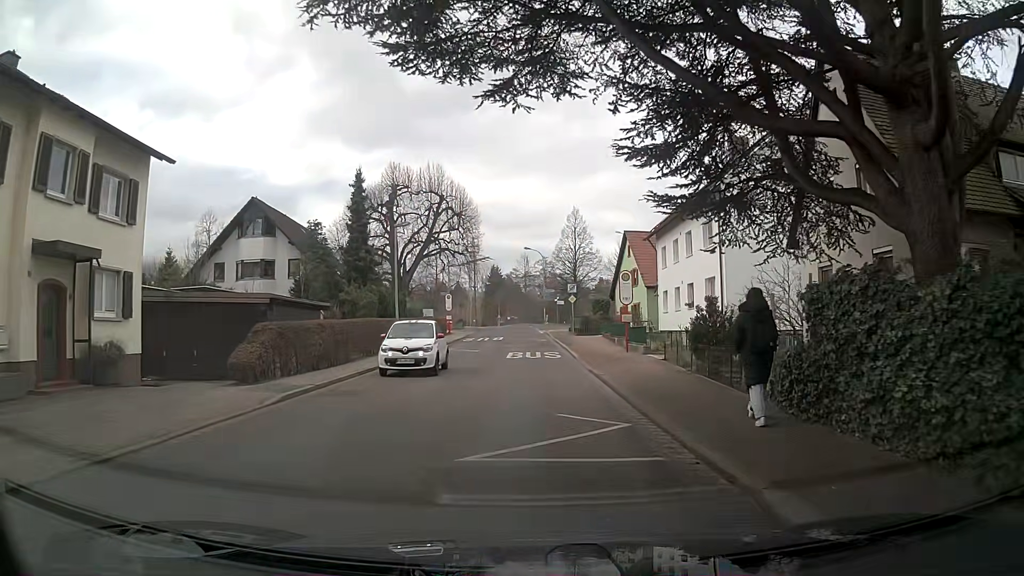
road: tertiary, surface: asphalt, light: Day
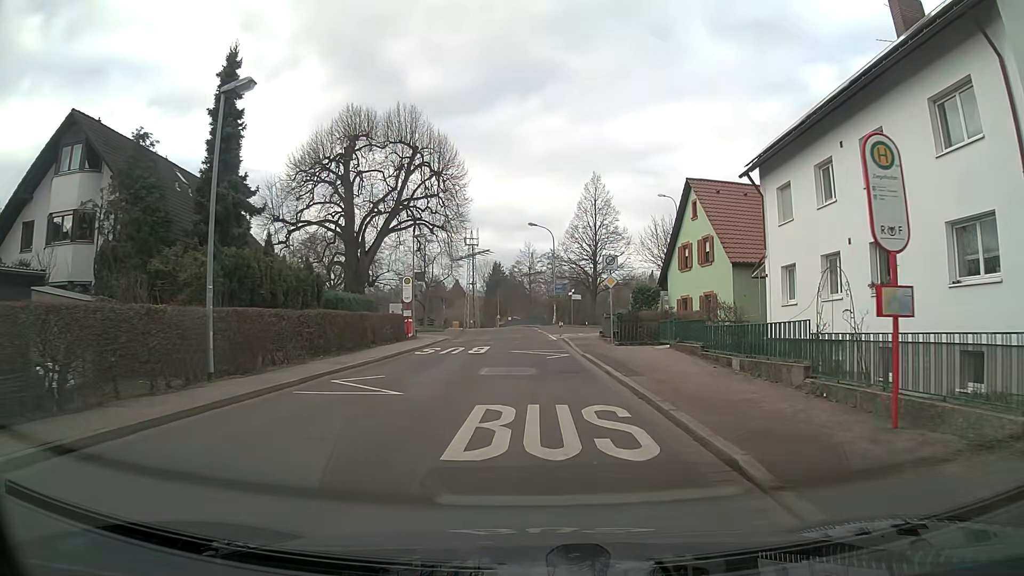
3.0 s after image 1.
(-0.1, +20.6) m; -2°
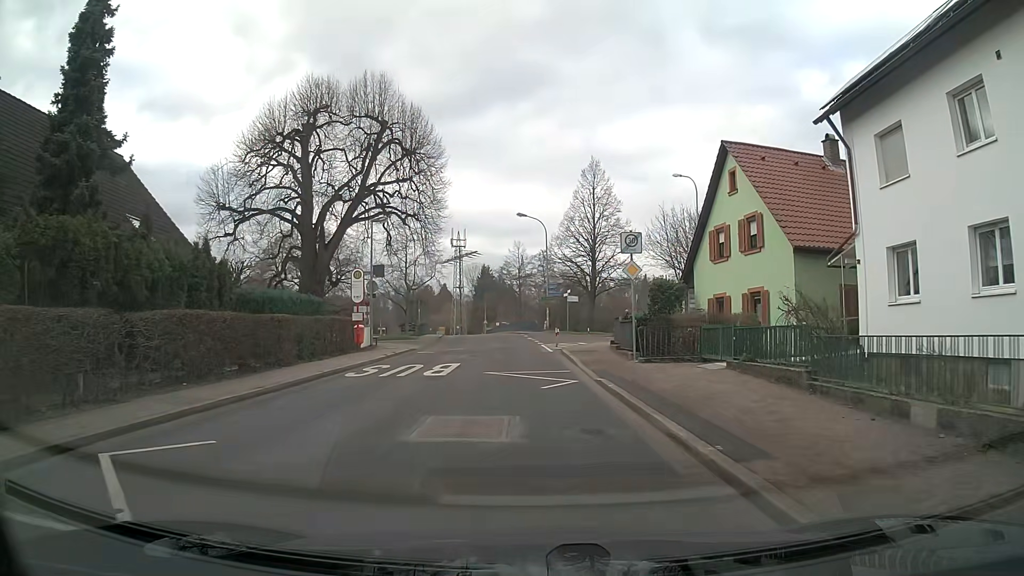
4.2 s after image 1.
(+0.2, +8.4) m; +2°
(0, +10) (0, +20) (-1, +30) (-1, +40) (-2, +50) (-3, +60) (-5, +70) (-6, +80) (-8, +89) (-10, +99) m
